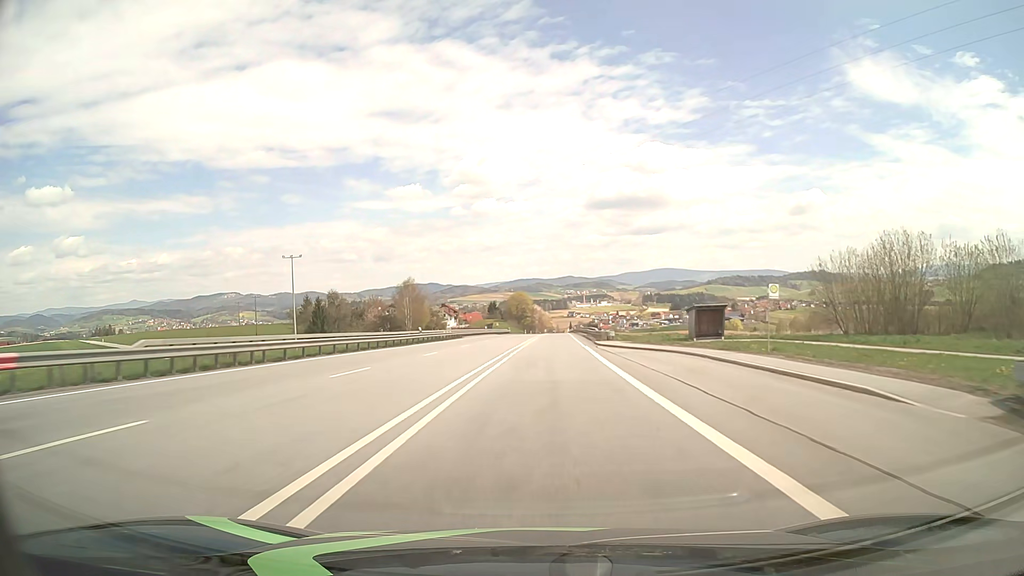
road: primary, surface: asphalt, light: Day
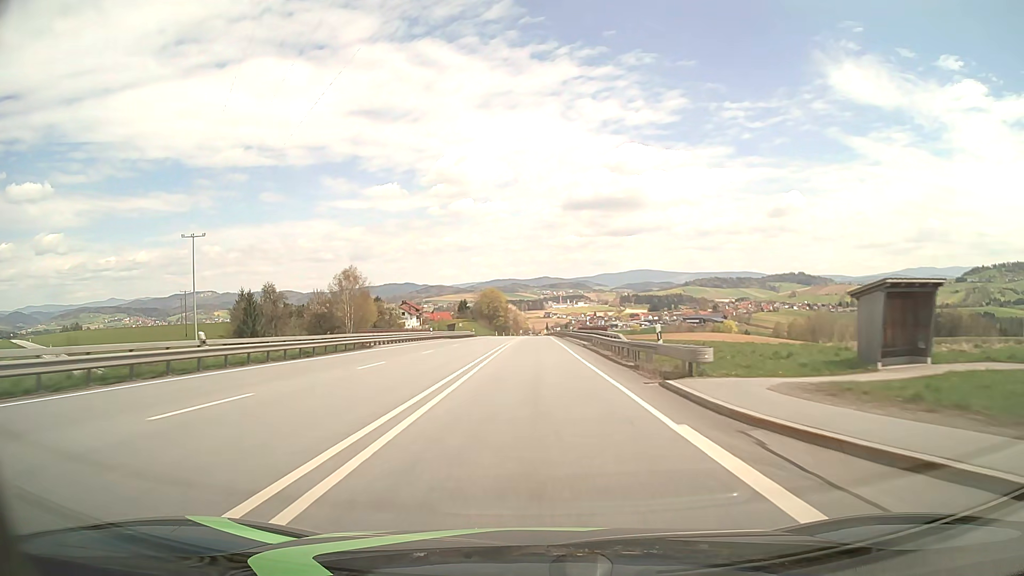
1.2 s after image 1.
(+1.0, +31.7) m; +3°
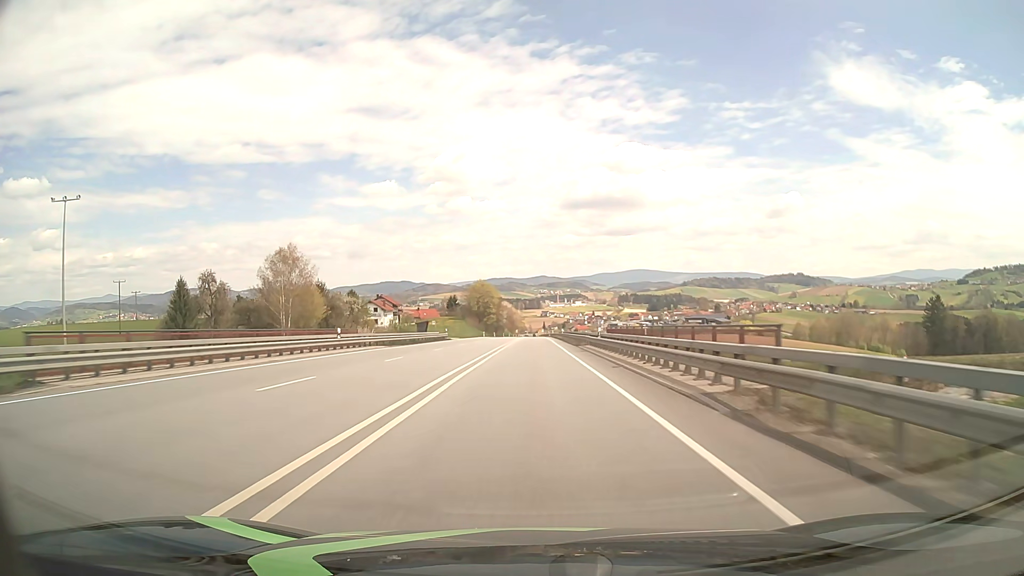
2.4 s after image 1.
(+0.1, +31.7) m; 0°
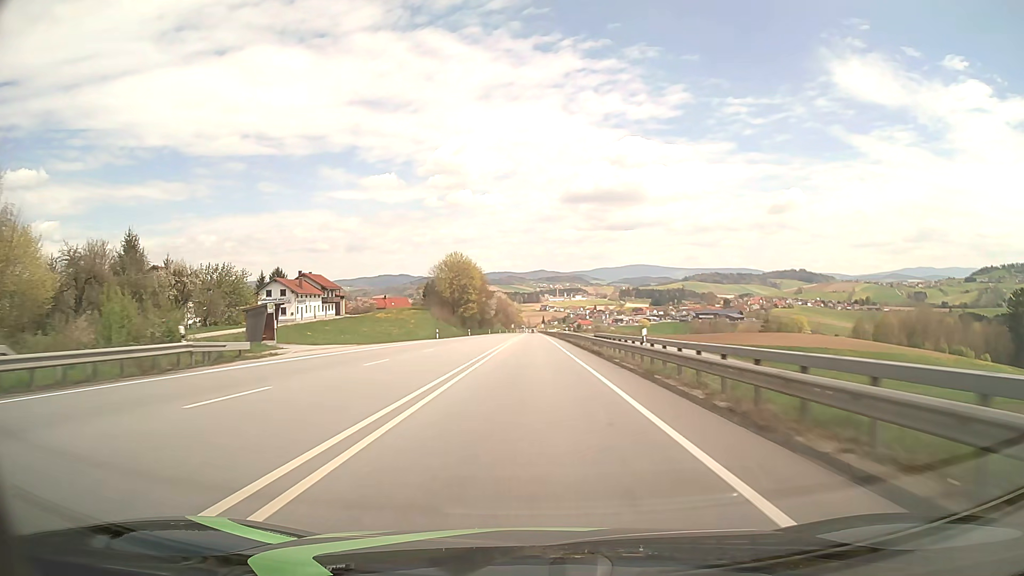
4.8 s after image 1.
(+0.1, +63.5) m; 0°
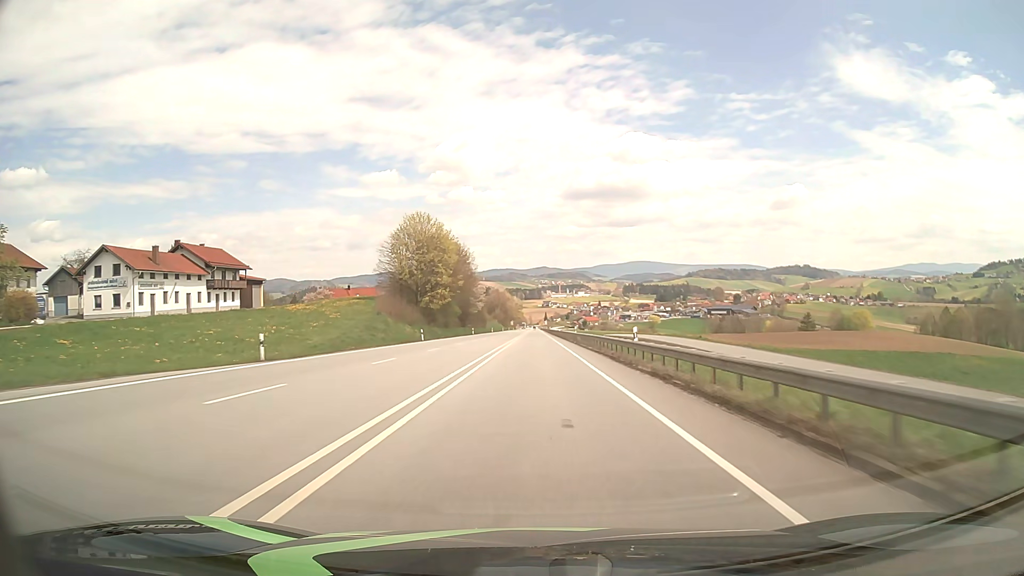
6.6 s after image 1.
(-0.1, +47.7) m; 0°
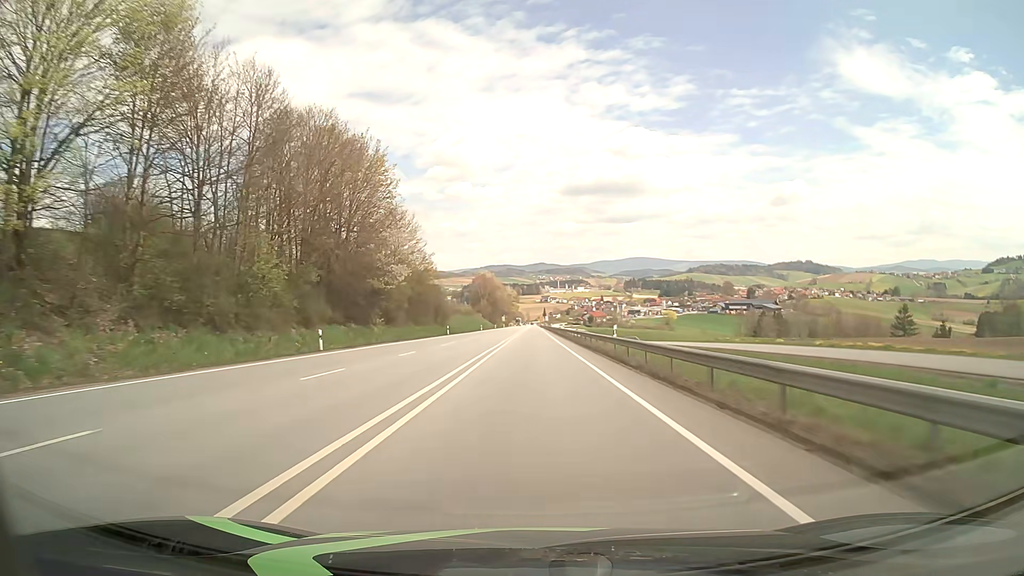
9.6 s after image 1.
(+0.1, +79.5) m; 0°
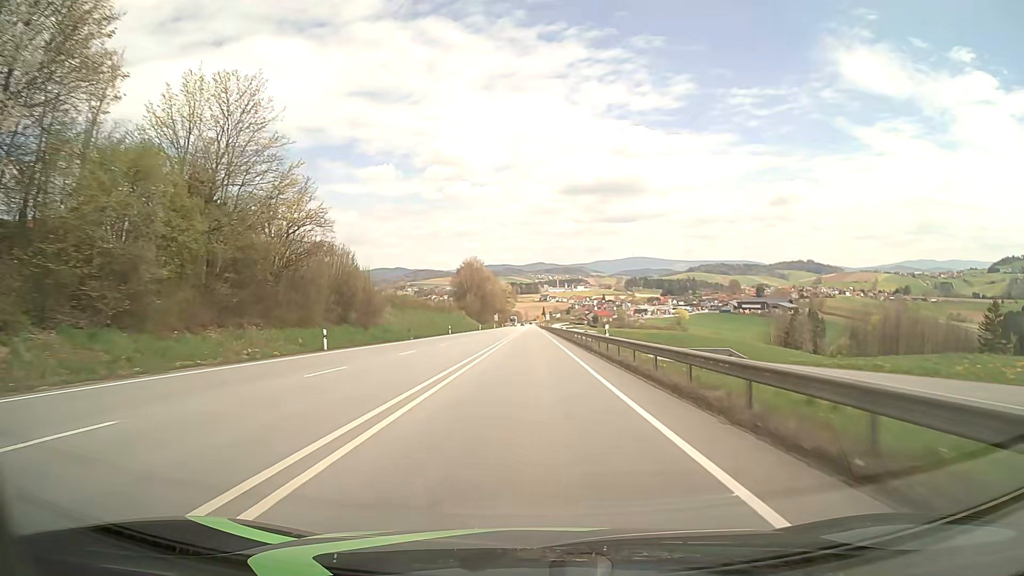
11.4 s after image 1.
(+0.1, +47.5) m; 0°
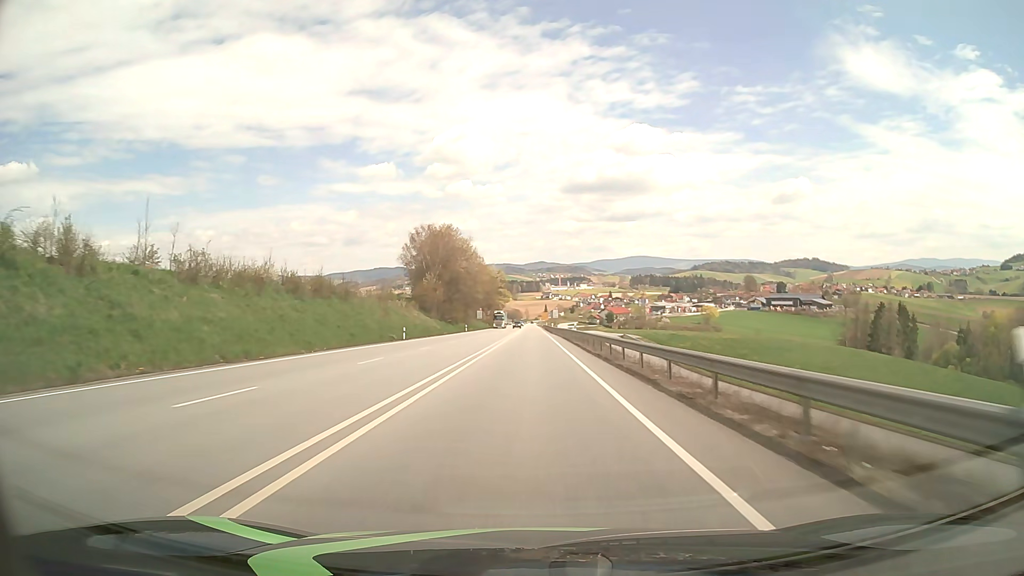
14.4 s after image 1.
(-0.2, +78.9) m; 0°
(0, +10) (0, +20) (0, +30) (0, +40) (0, +50) (0, +60) (0, +70) (0, +80) (0, +90) (0, +100) m
